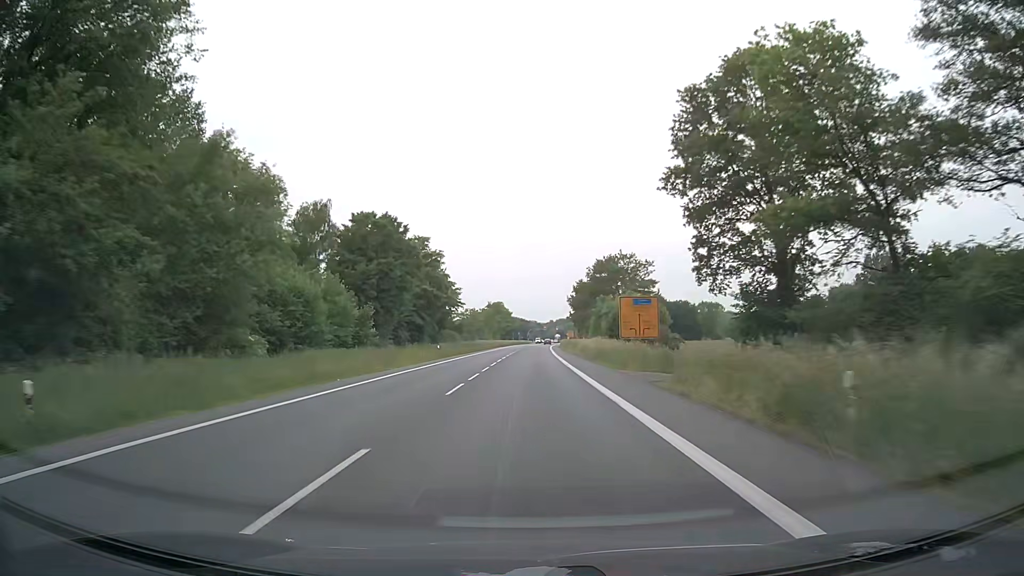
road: primary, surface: asphalt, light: Day
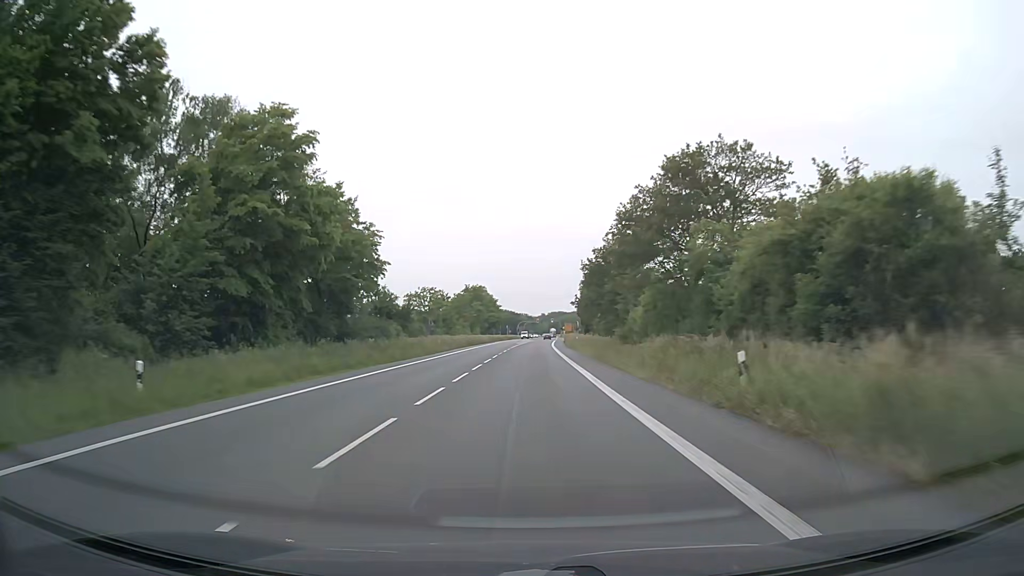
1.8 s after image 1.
(+0.3, +45.4) m; +1°
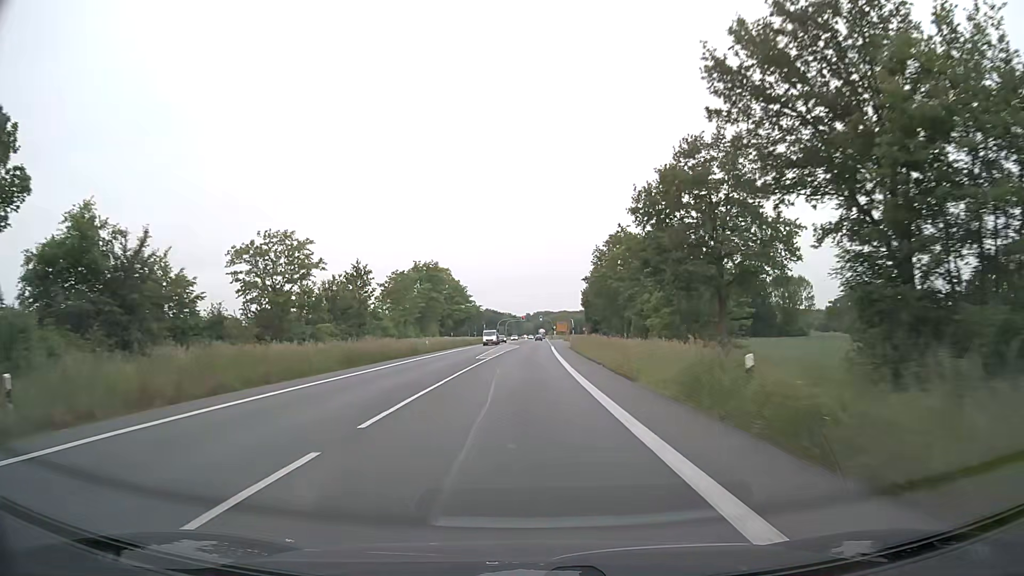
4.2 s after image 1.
(+0.6, +50.9) m; +1°
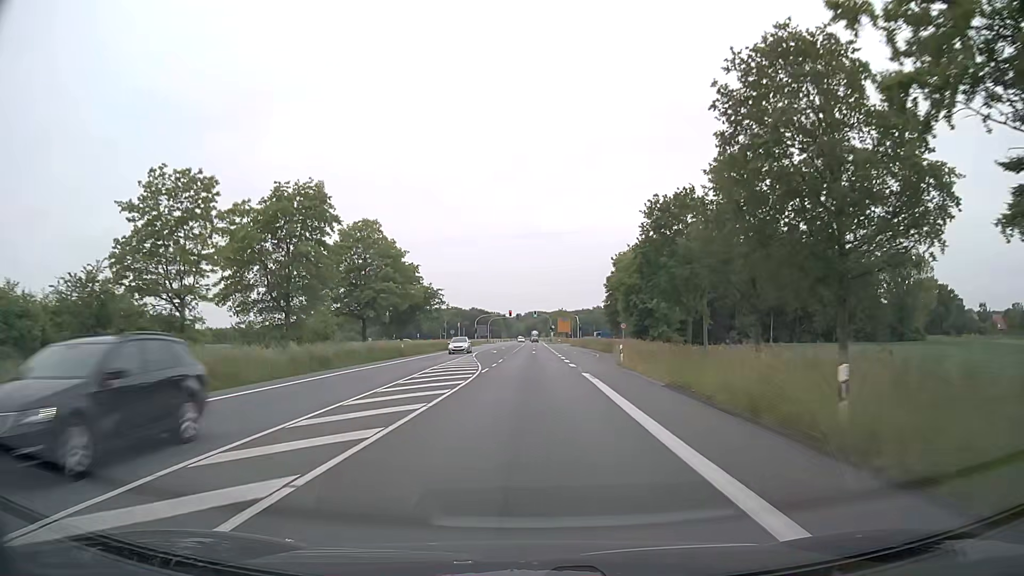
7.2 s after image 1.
(+0.4, +54.3) m; +1°
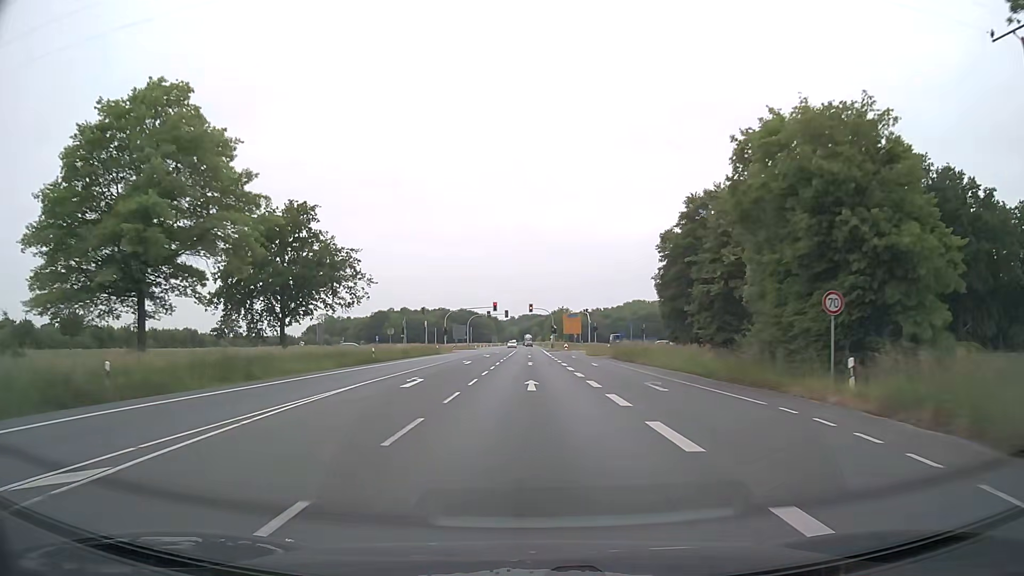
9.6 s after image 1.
(+0.3, +42.4) m; +1°
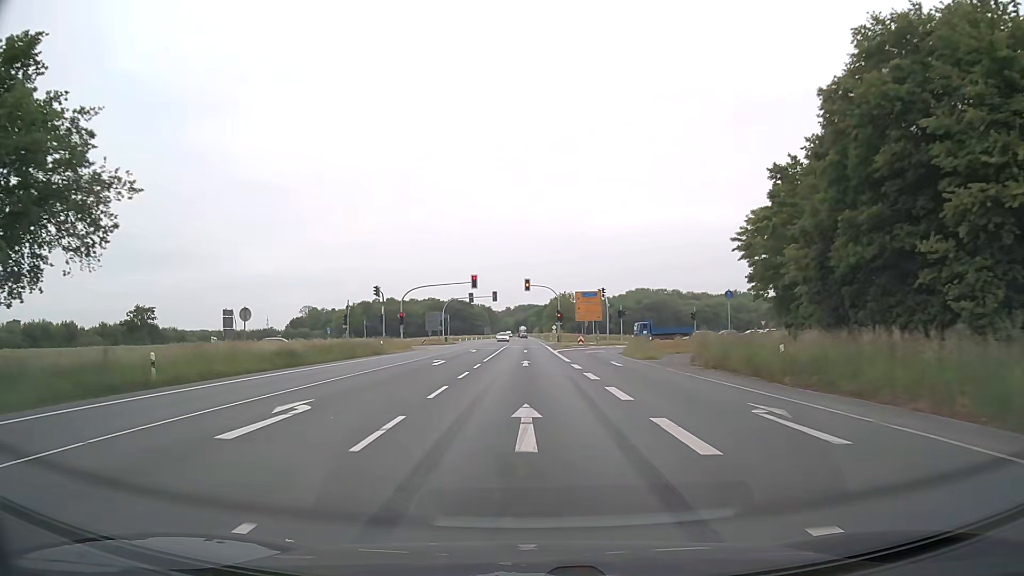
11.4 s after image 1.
(0.0, +30.9) m; 0°
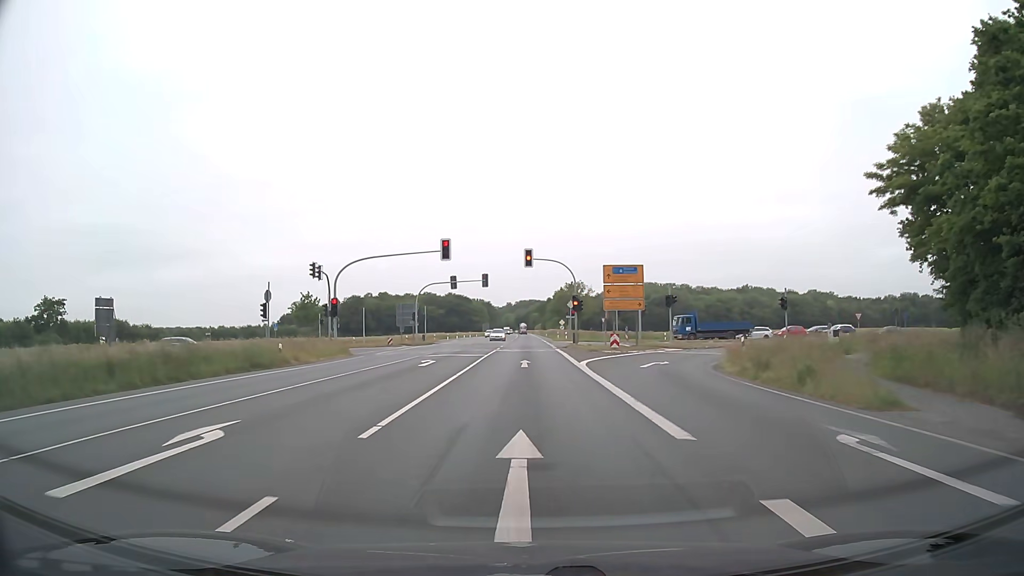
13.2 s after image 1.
(0.0, +22.5) m; 0°
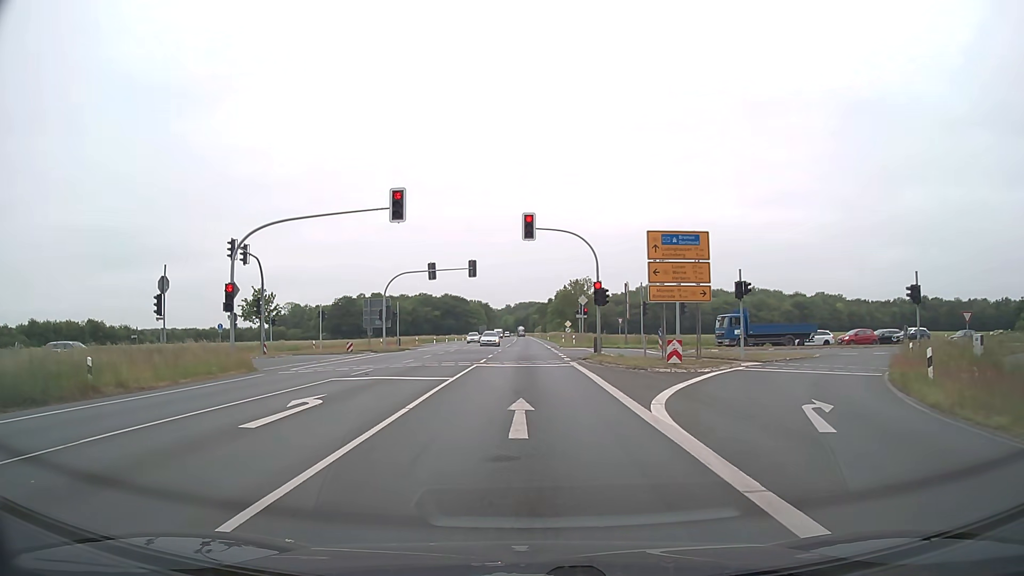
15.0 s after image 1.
(0.0, +15.1) m; 0°
